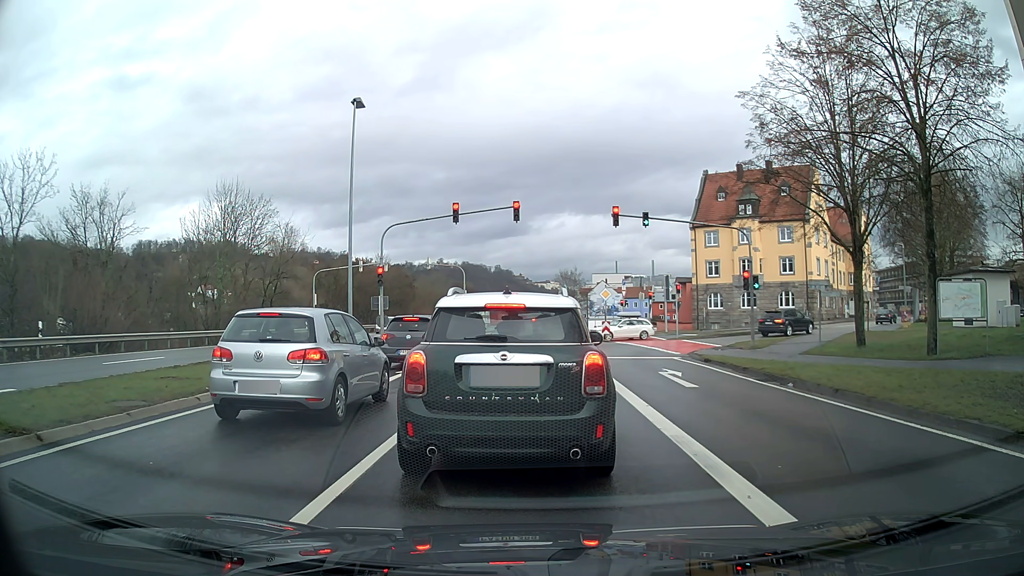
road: primary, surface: asphalt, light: Day
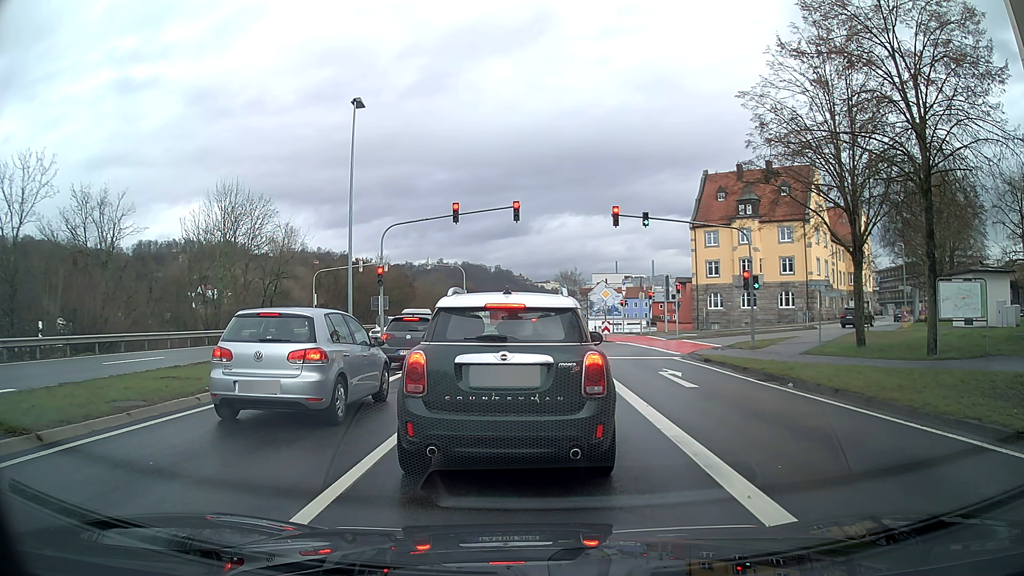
(0.0, 0.0) m; 0°
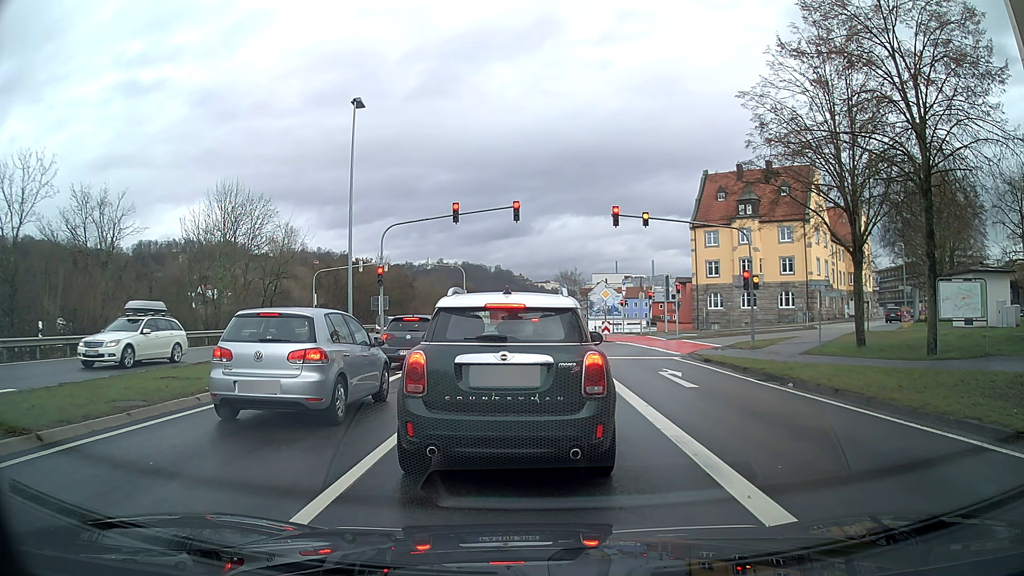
(0.0, 0.0) m; 0°
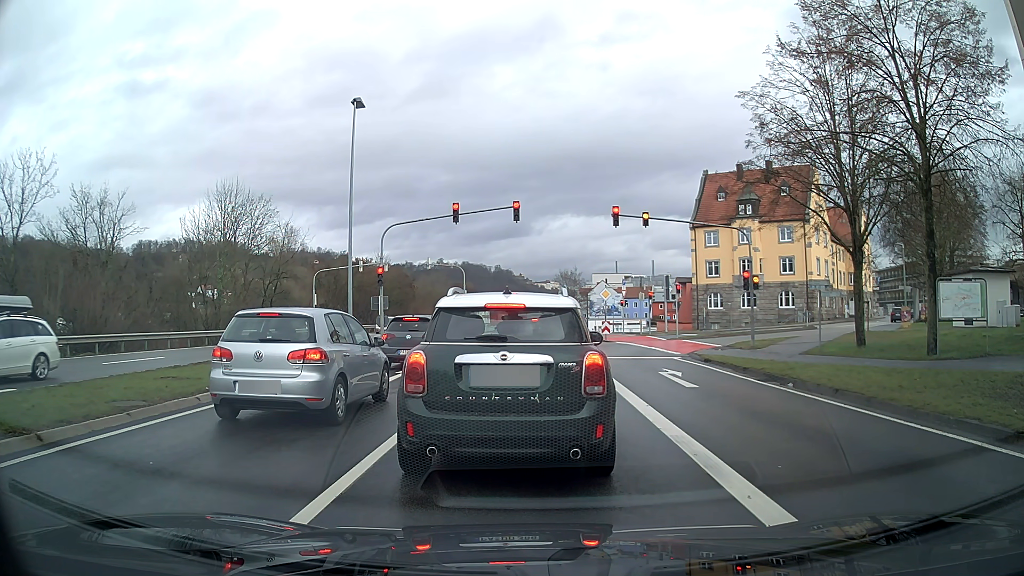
(0.0, 0.0) m; 0°
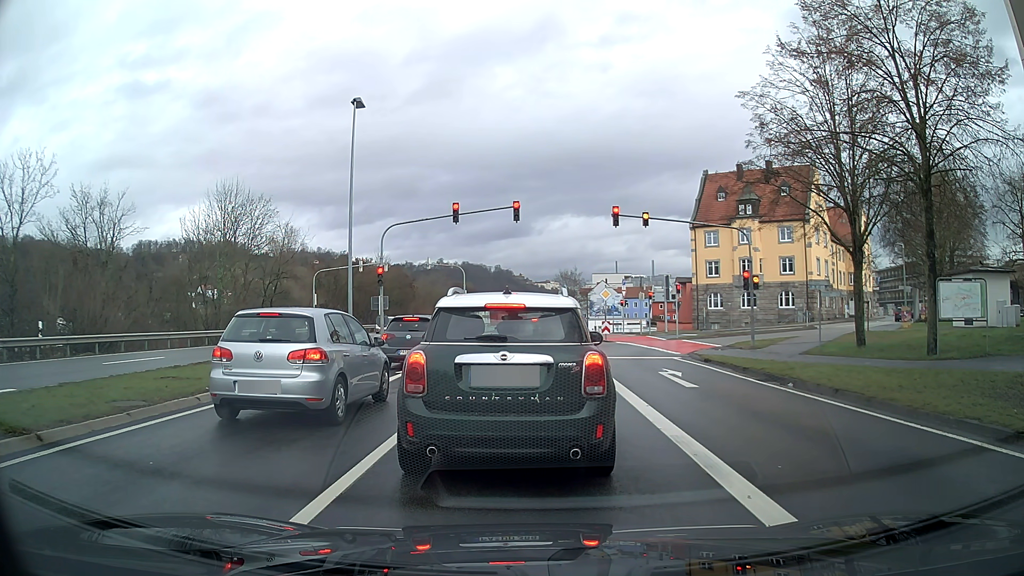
(0.0, 0.0) m; 0°
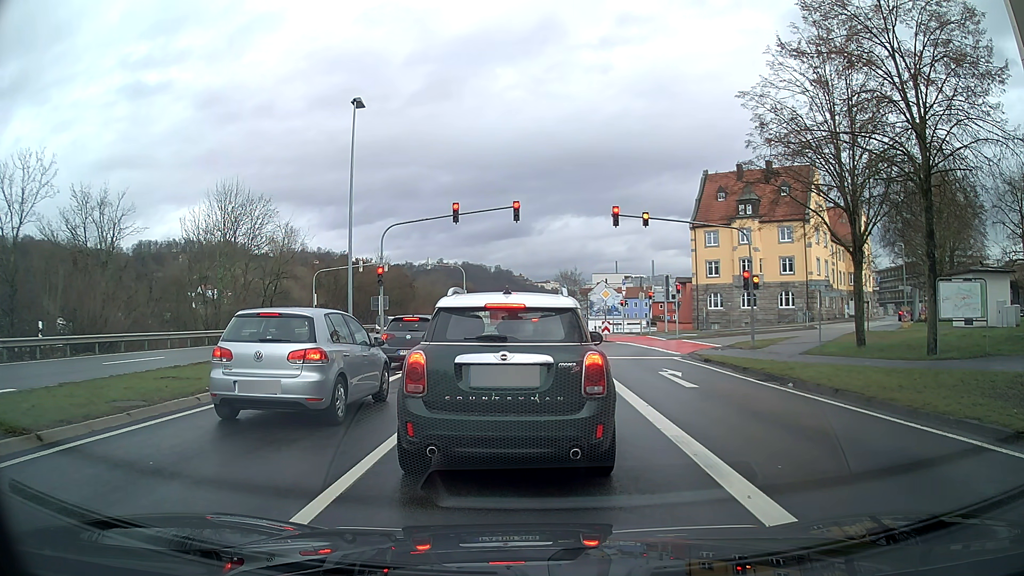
(0.0, 0.0) m; 0°
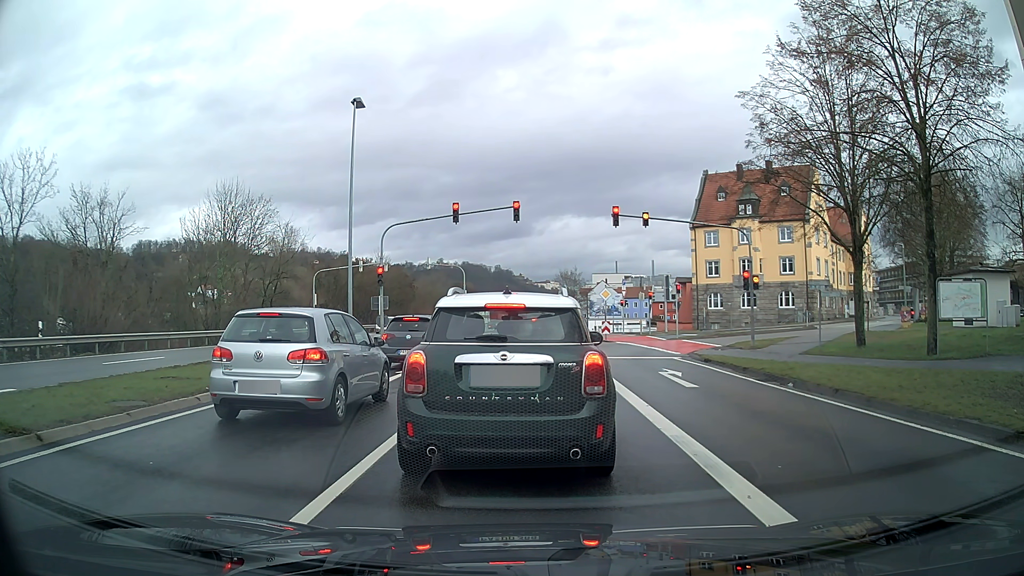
(0.0, 0.0) m; 0°
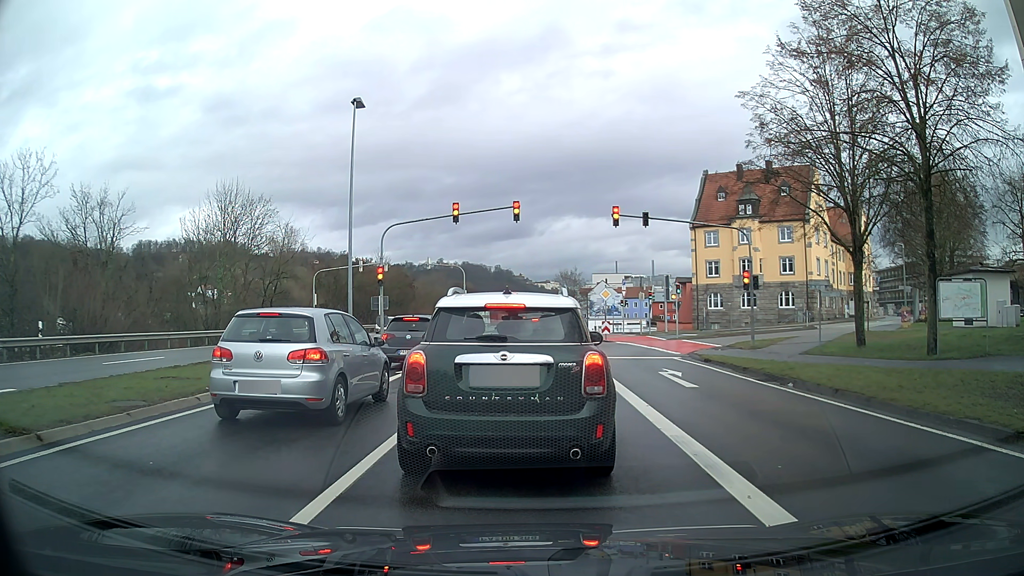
(0.0, 0.0) m; 0°
